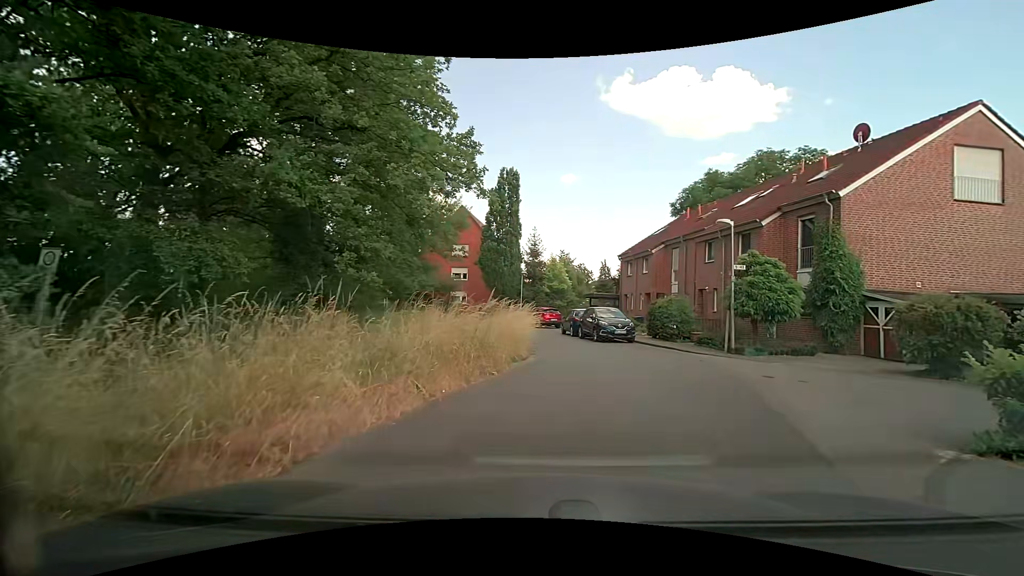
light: Day
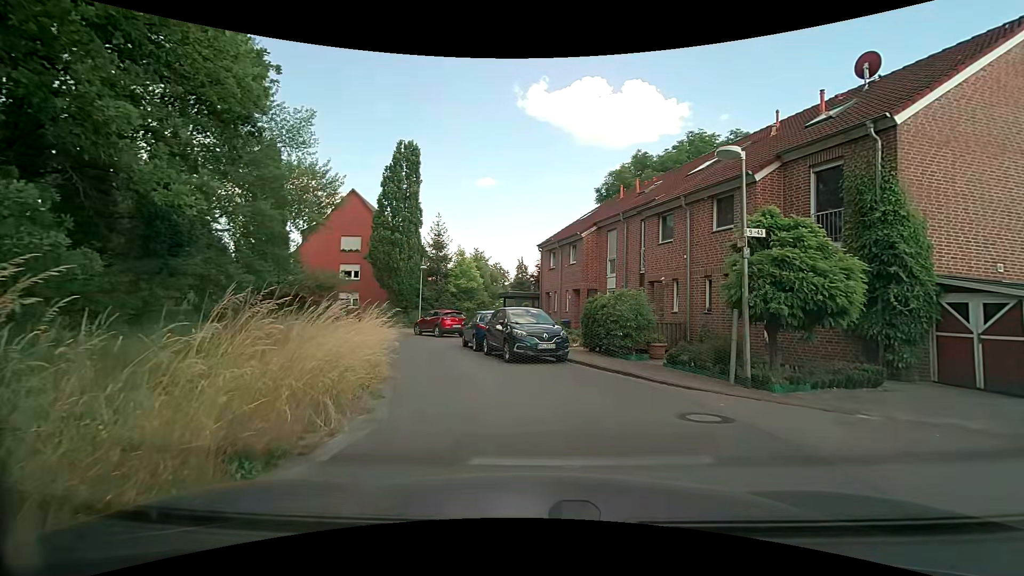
(+1.0, +8.5) m; +11°
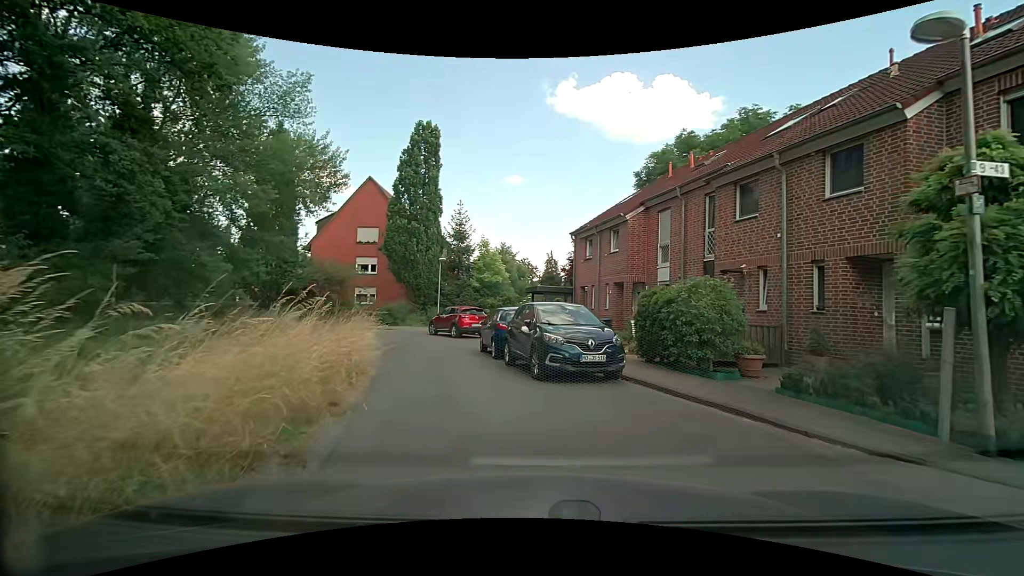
(-0.2, +4.2) m; -5°
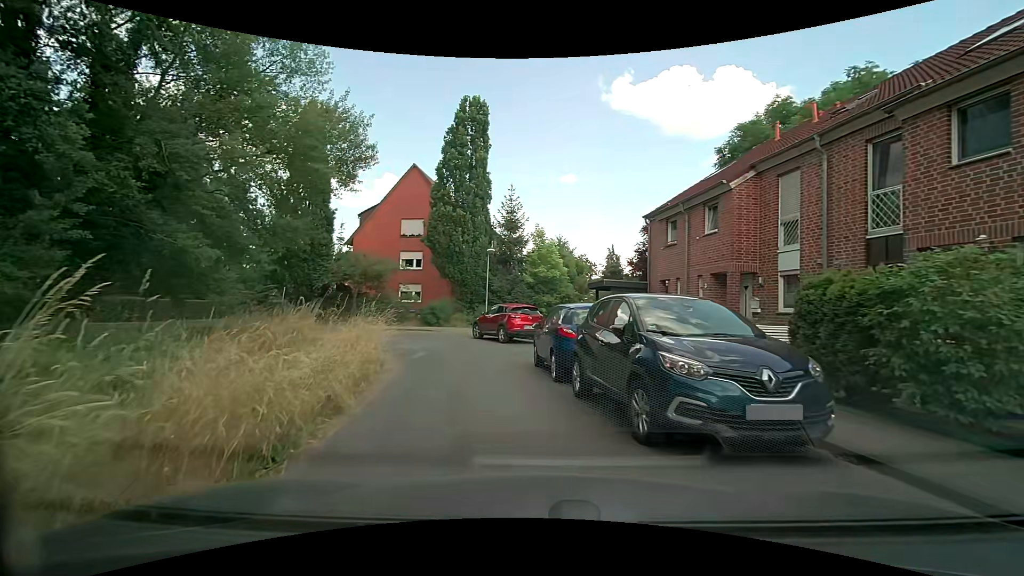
(-0.2, +4.8) m; -5°
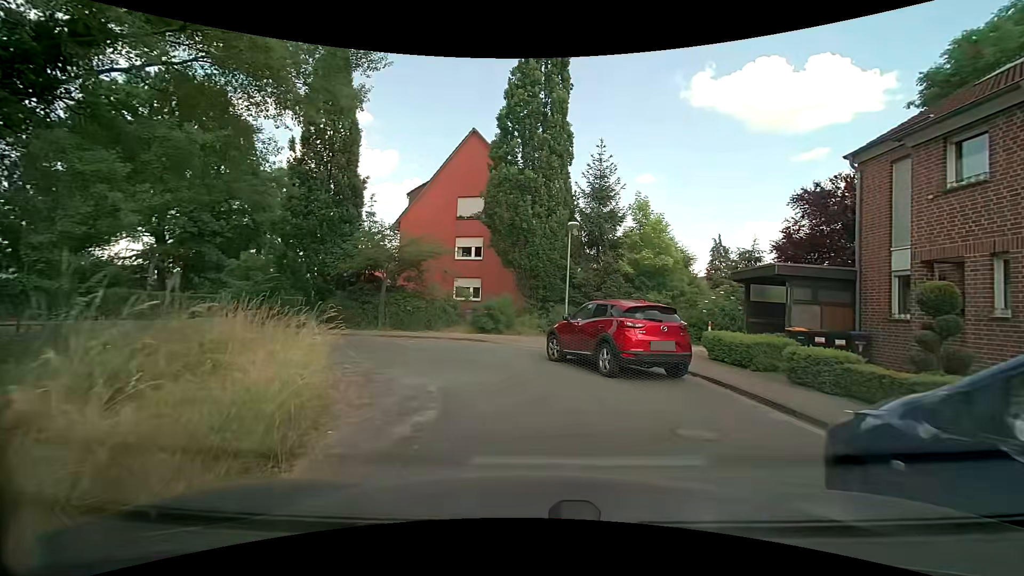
(-1.1, +9.2) m; -10°
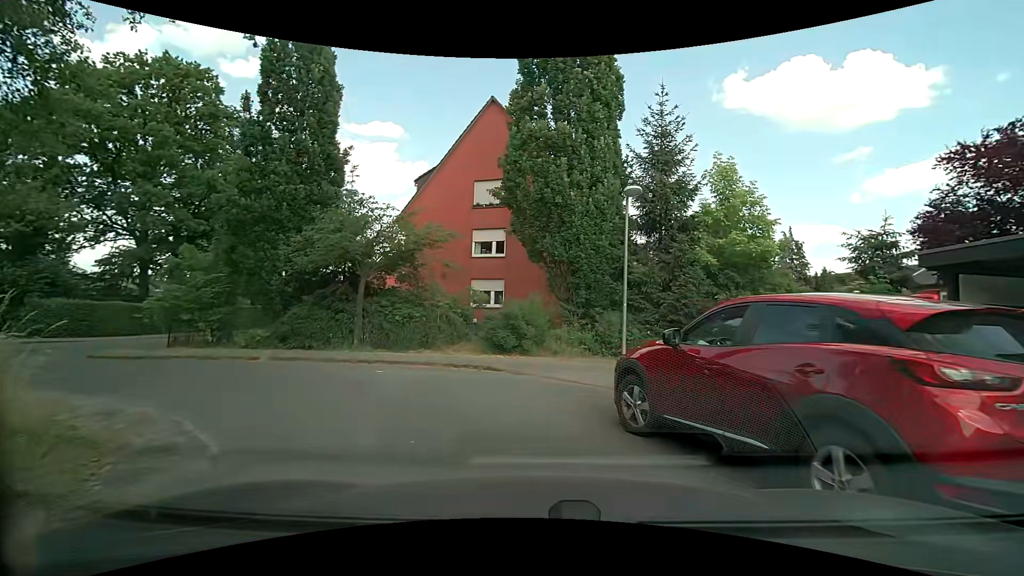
(-0.1, +6.6) m; -3°
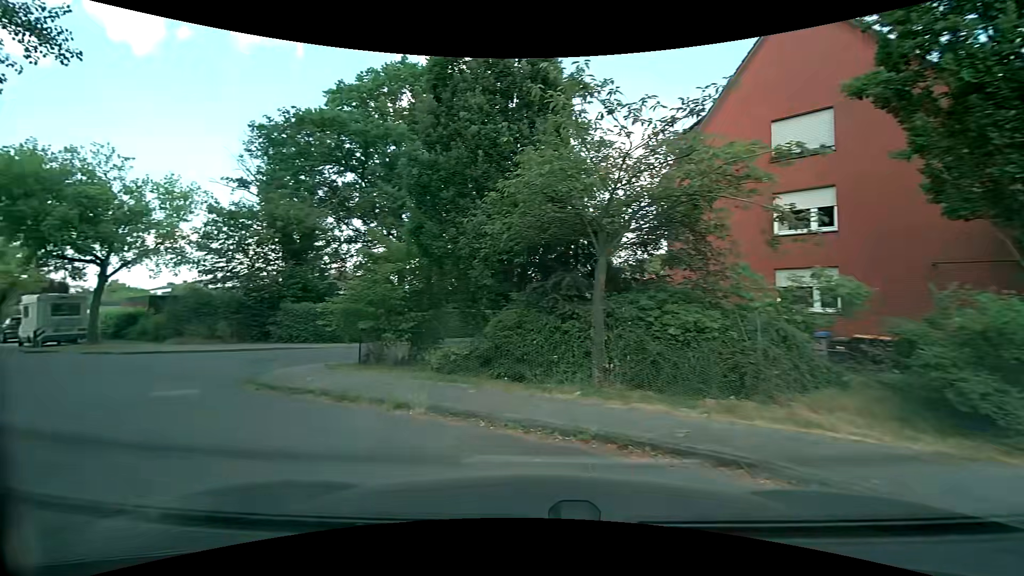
(-1.3, +7.6) m; -27°
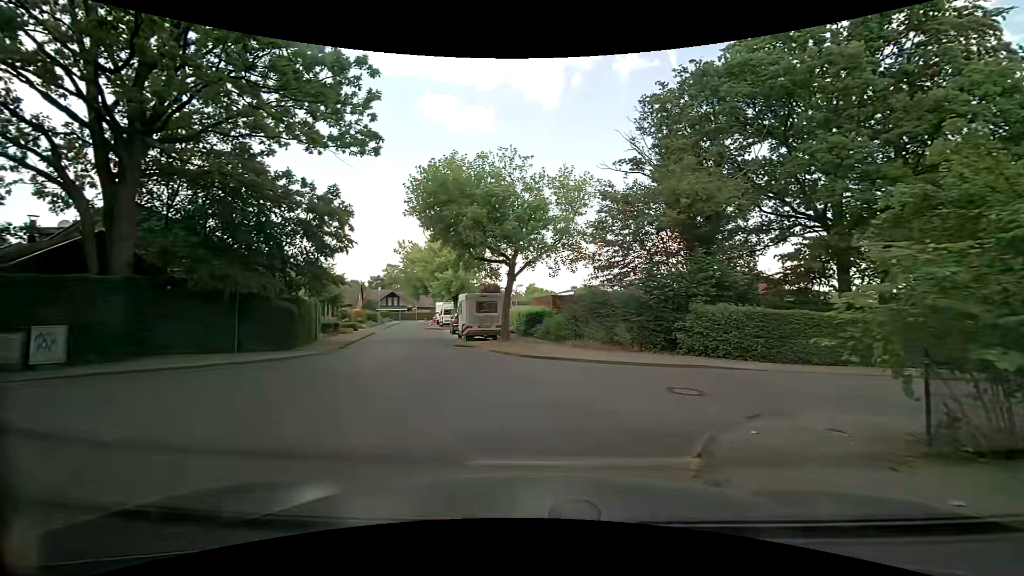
(-2.5, +6.1) m; -43°
